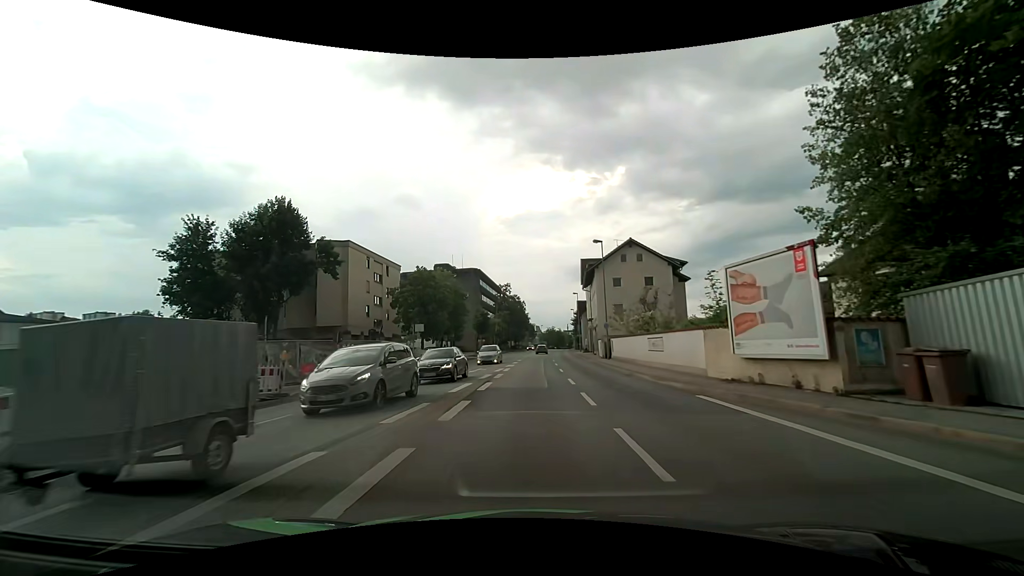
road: primary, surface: asphalt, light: Day
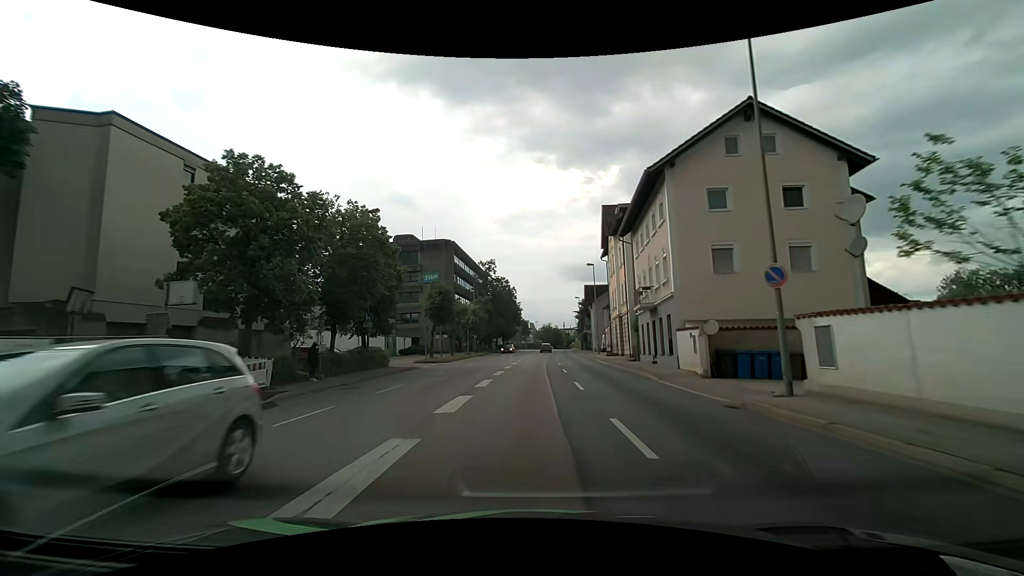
(+0.3, +29.8) m; +1°
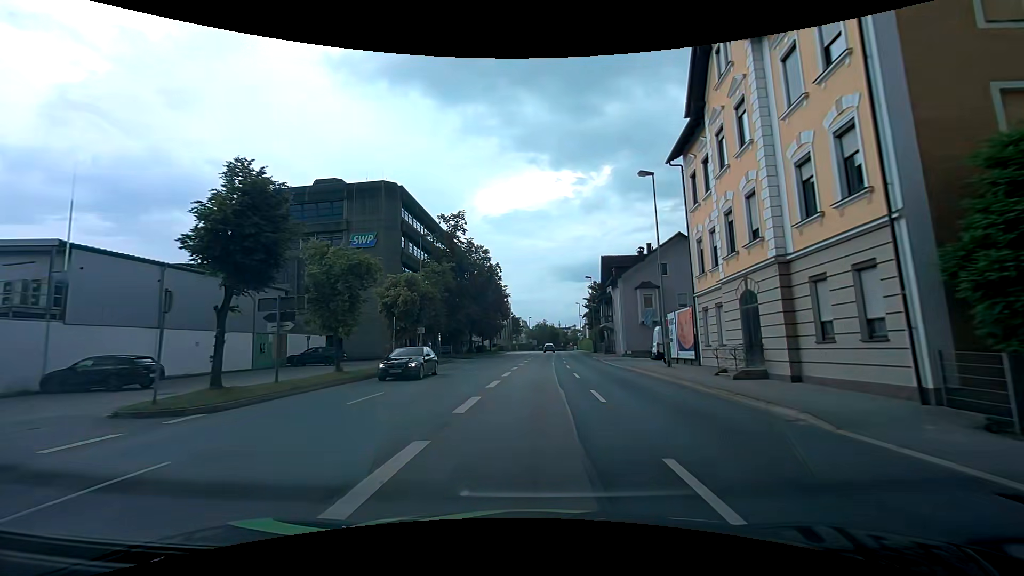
(+0.1, +30.1) m; +2°
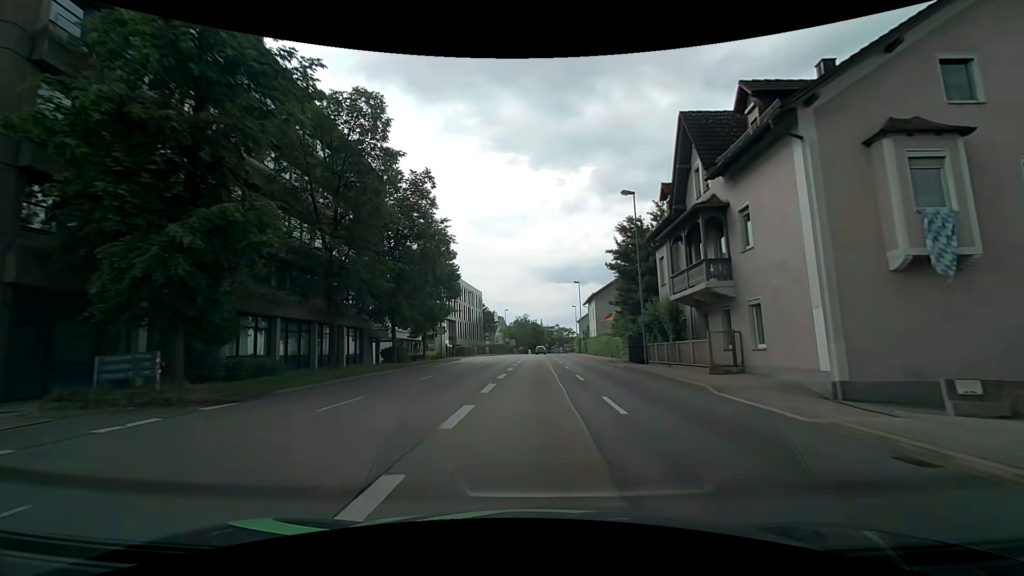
(0.0, +38.0) m; +2°
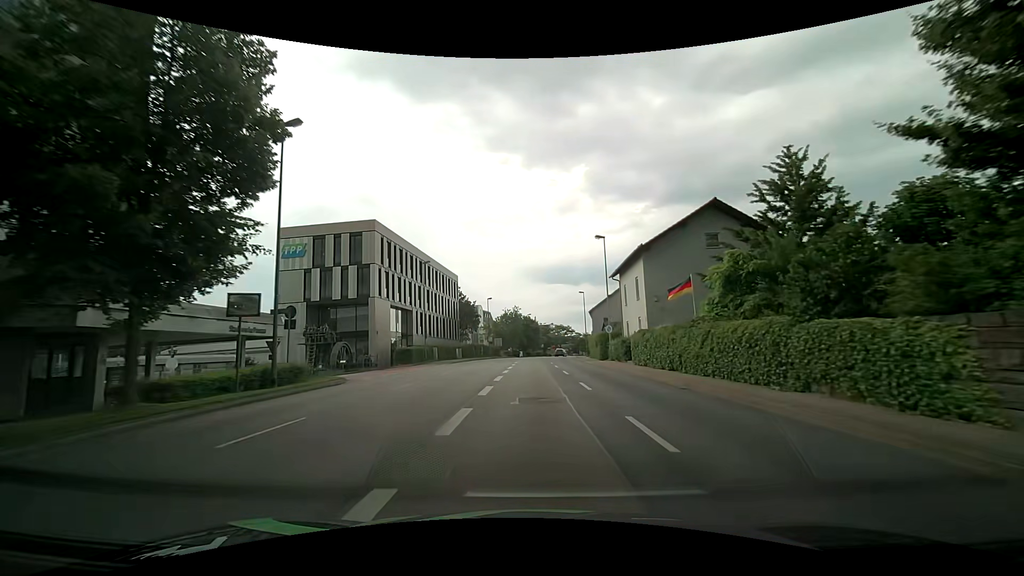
(0.0, +30.4) m; +1°
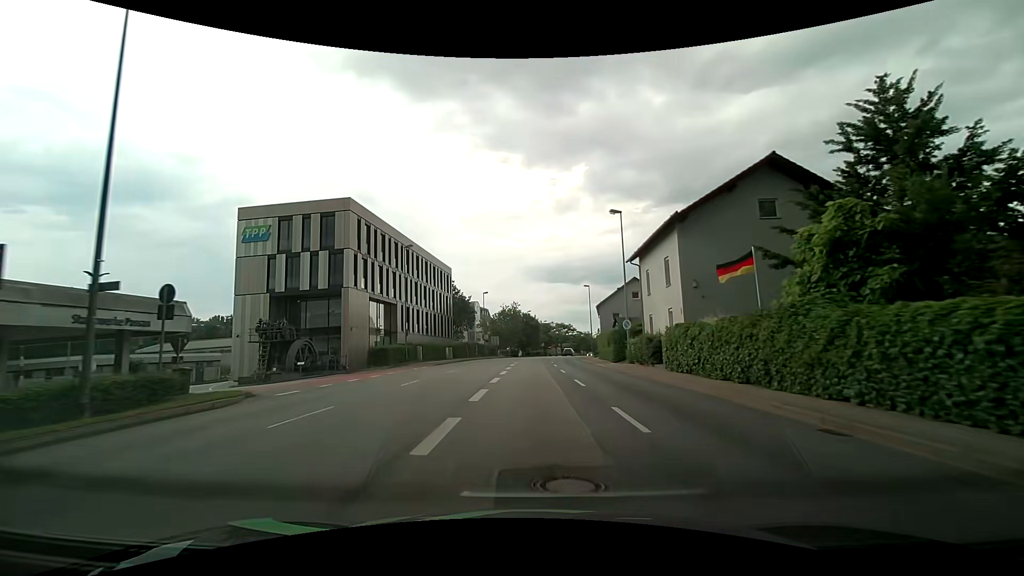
(0.0, +7.6) m; 0°
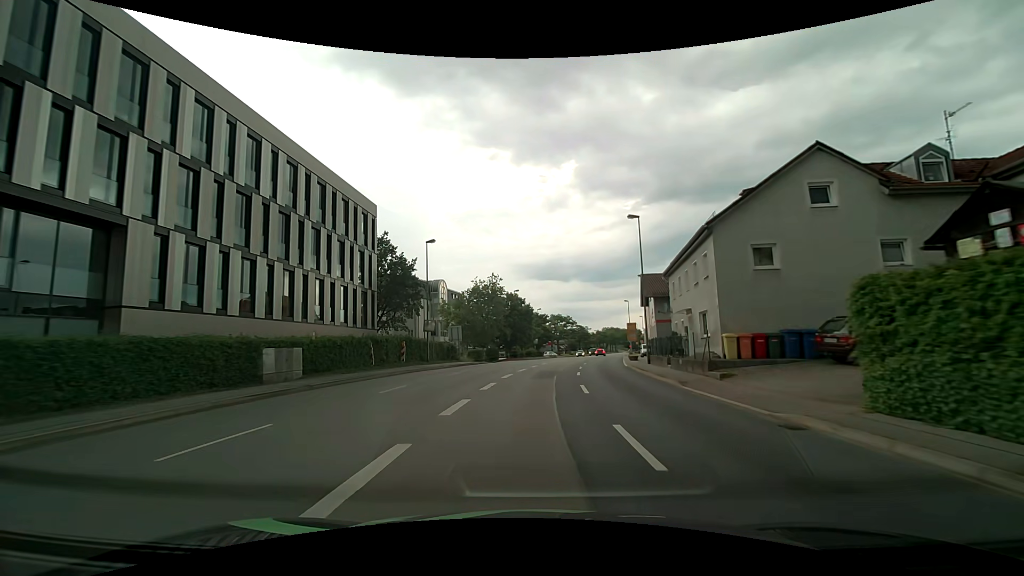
(-0.2, +38.2) m; 0°
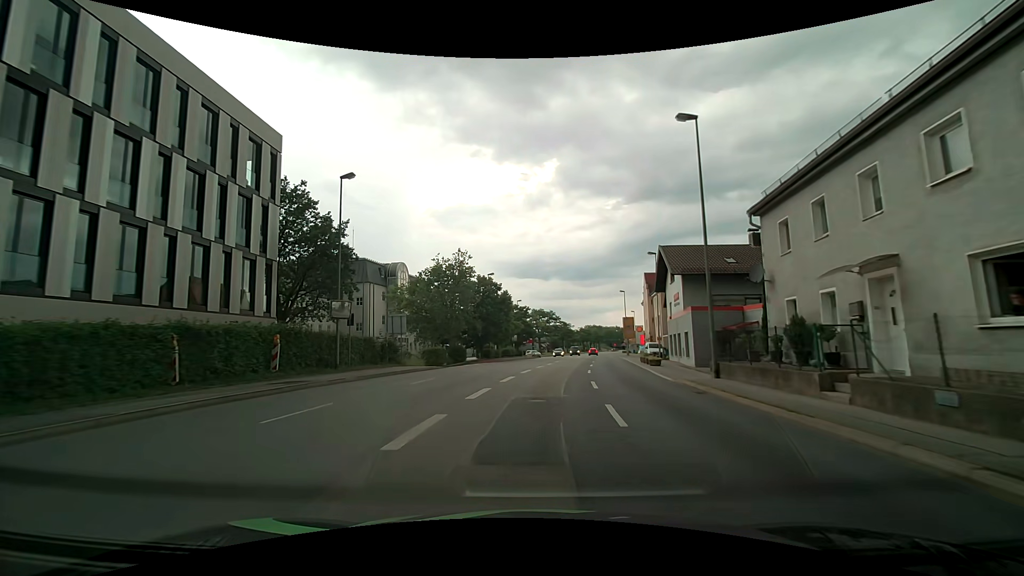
(+0.2, +15.4) m; +2°
(0, +10) (+1, +20) (+2, +30) (+3, +40) (+4, +50) (+5, +60) (+7, +70) (+8, +80) (+9, +89) (+11, +99) m
